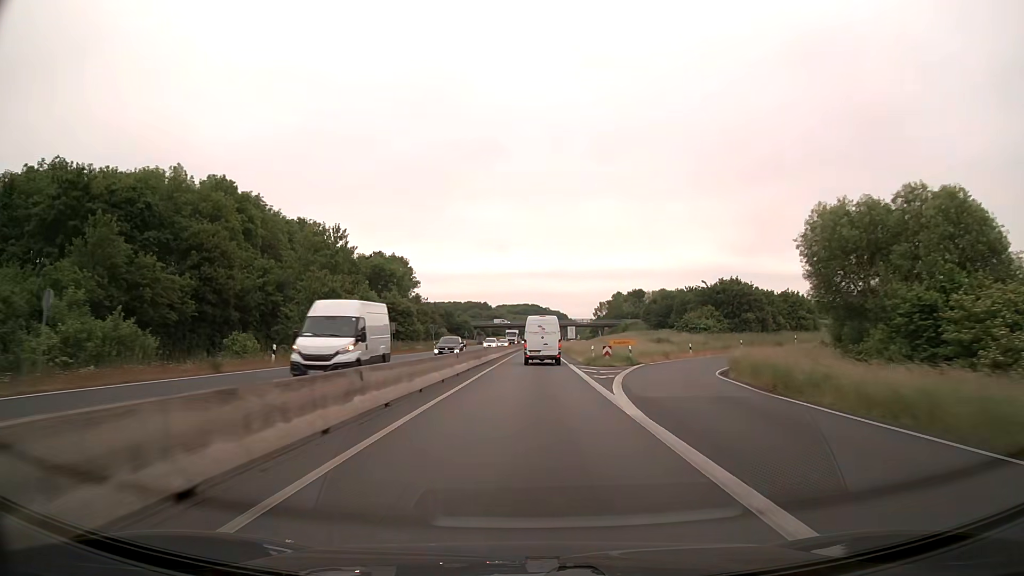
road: trunk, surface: asphalt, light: Day
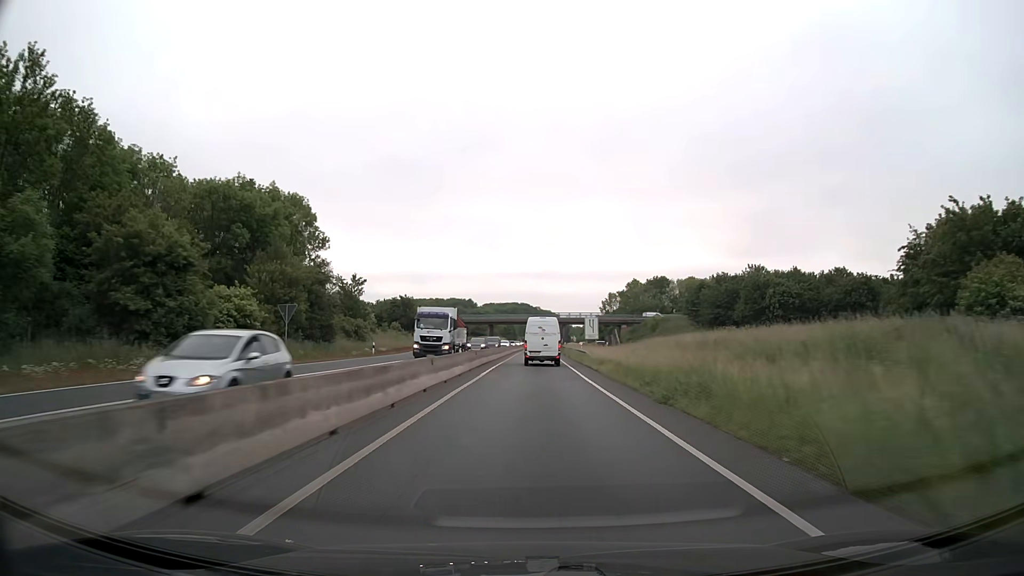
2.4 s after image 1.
(+0.4, +52.6) m; +1°
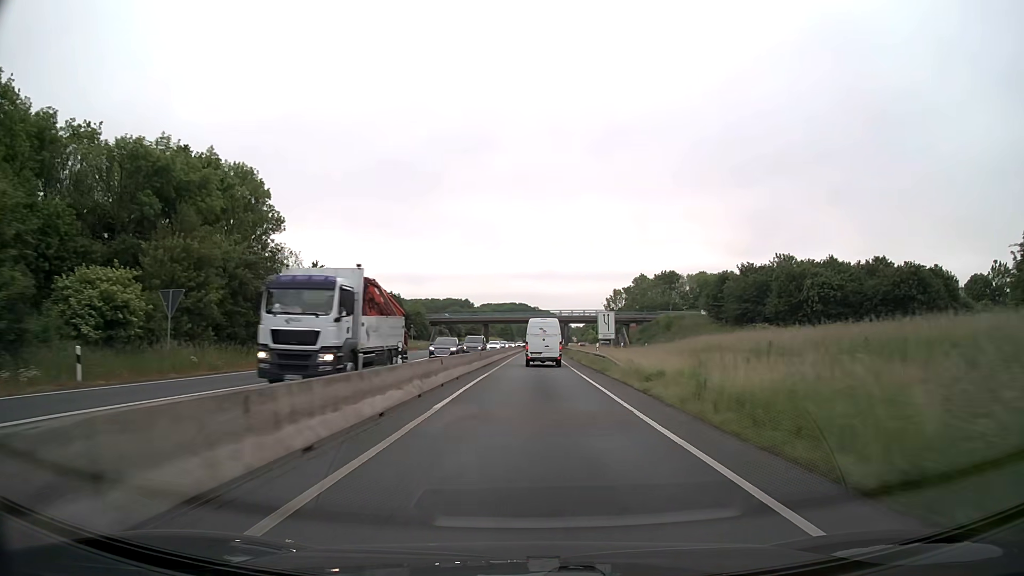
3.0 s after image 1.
(+0.1, +13.3) m; +1°
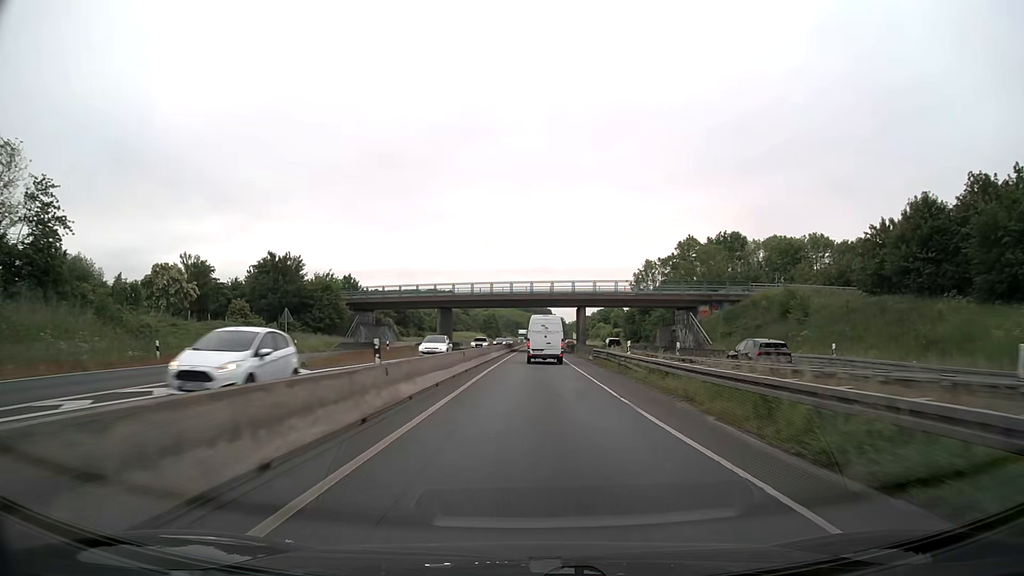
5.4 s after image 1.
(+0.2, +54.0) m; 0°
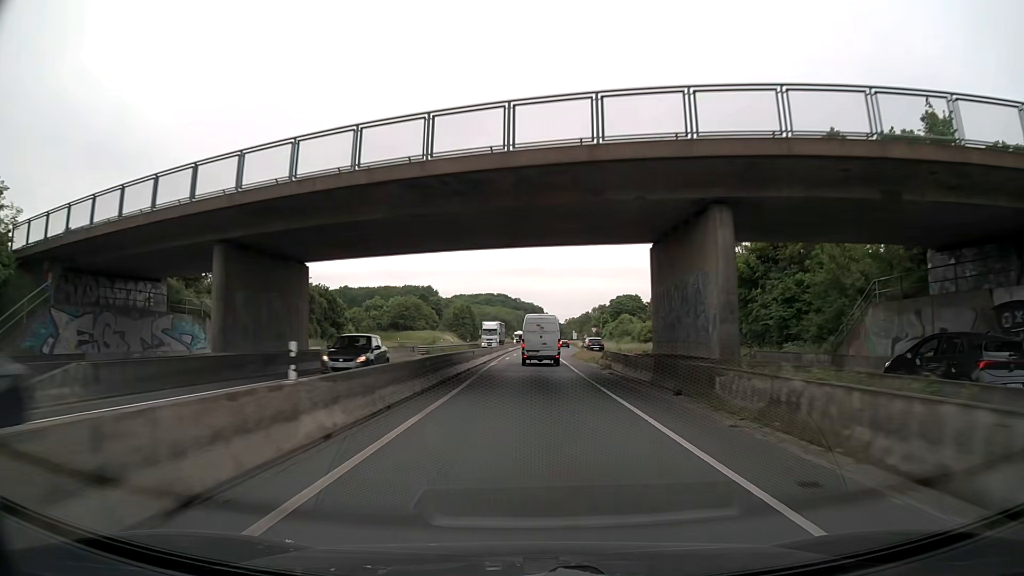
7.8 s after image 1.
(+0.6, +53.9) m; +1°
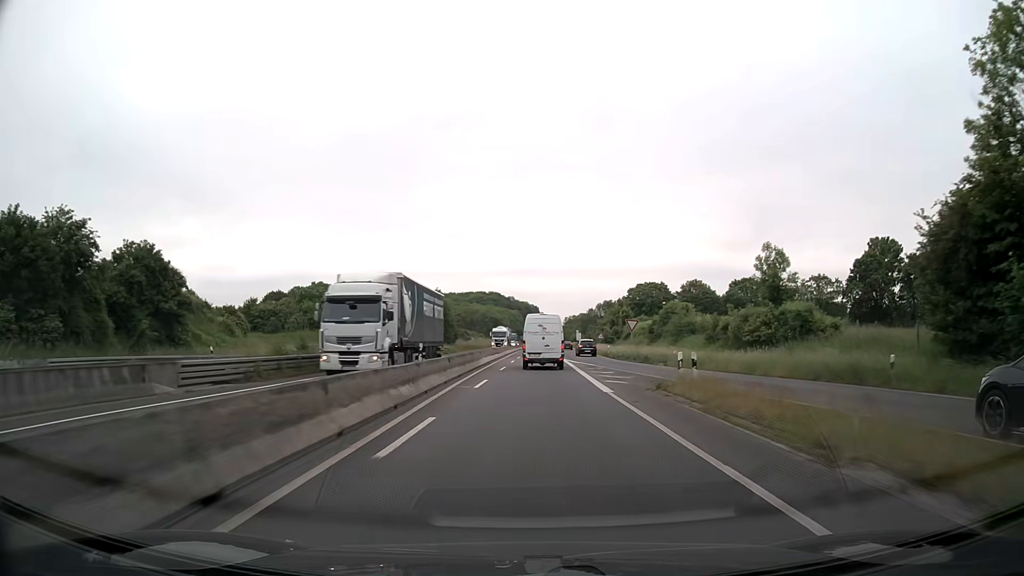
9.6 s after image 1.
(-0.1, +39.7) m; 0°
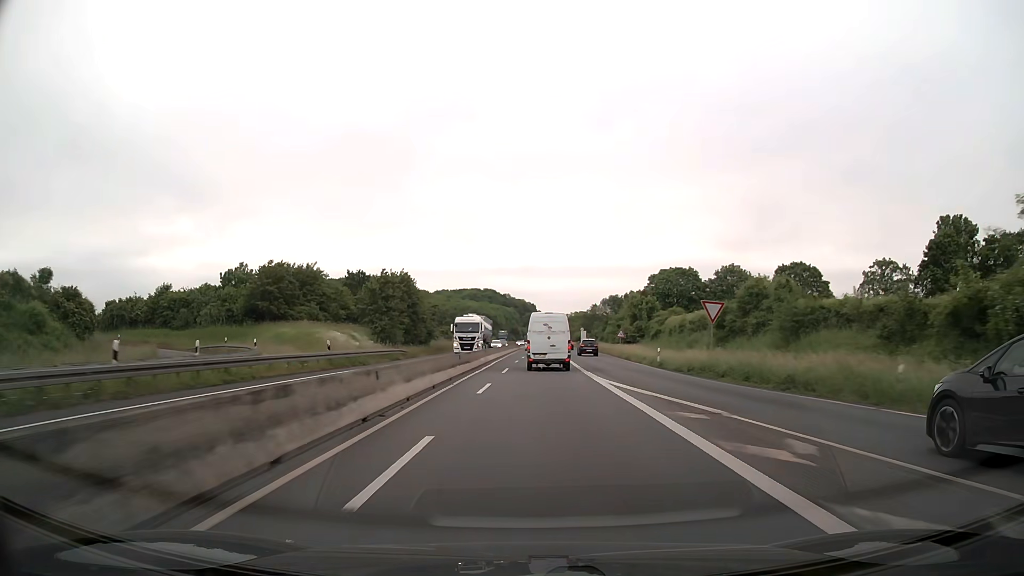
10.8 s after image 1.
(+0.2, +26.5) m; +1°
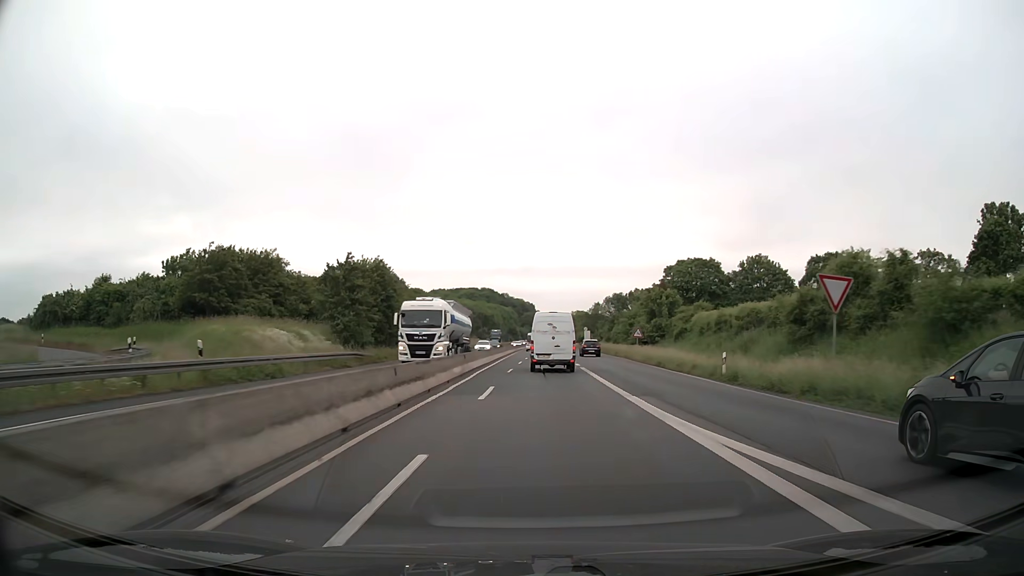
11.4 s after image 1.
(0.0, +13.4) m; 0°
(0, +10) (0, +20) (0, +30) (0, +40) (0, +50) (0, +60) (0, +70) (0, +80) (+1, +90) (+1, +100) m
